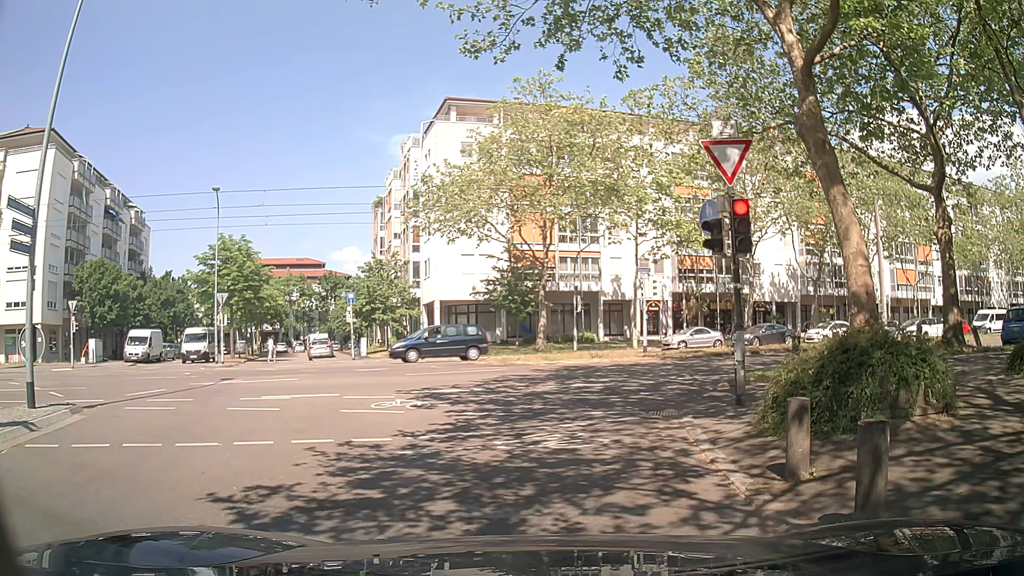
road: residential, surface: asphalt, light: Day
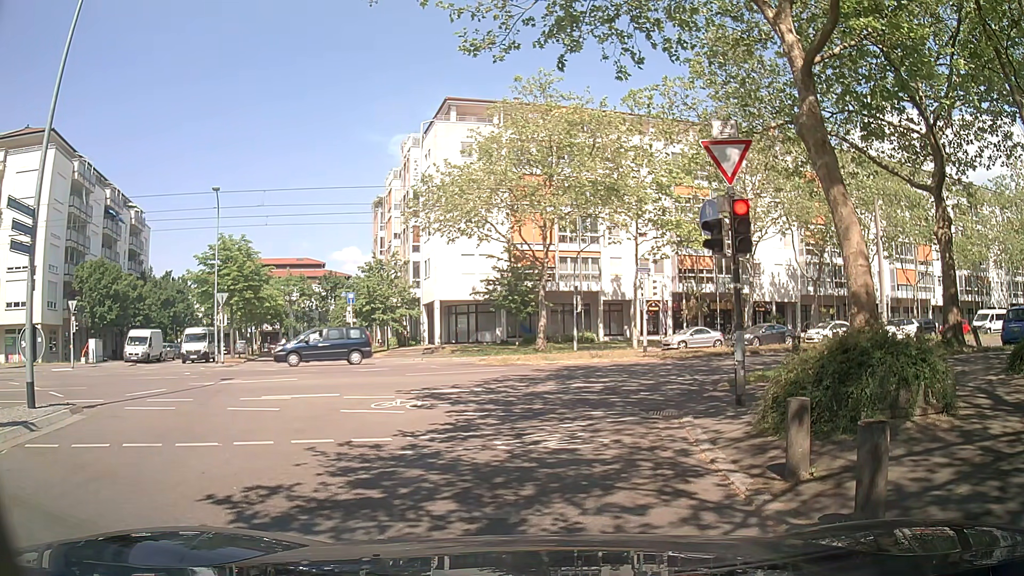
(0.0, 0.0) m; 0°
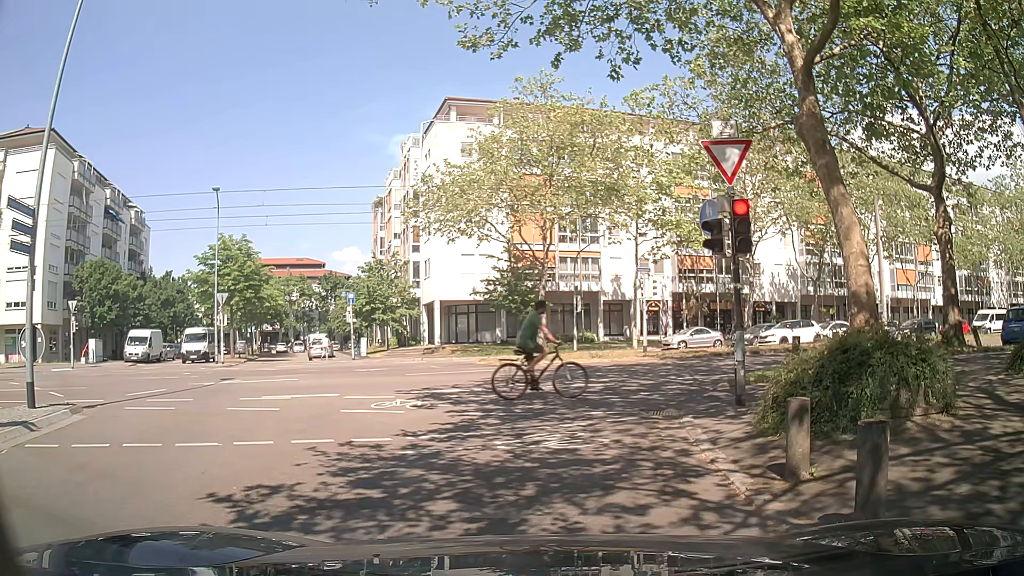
(0.0, 0.0) m; 0°
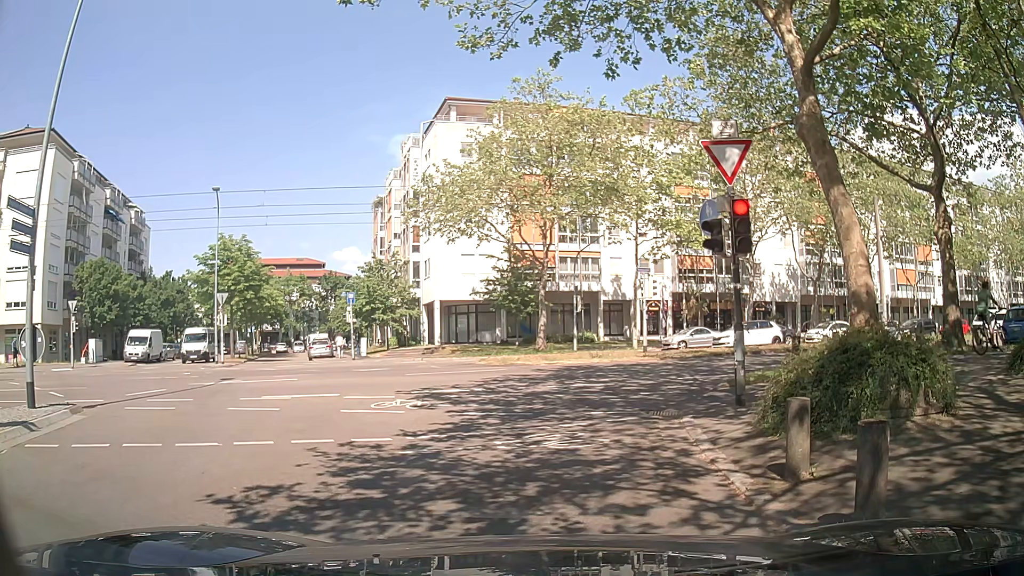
(0.0, 0.0) m; 0°
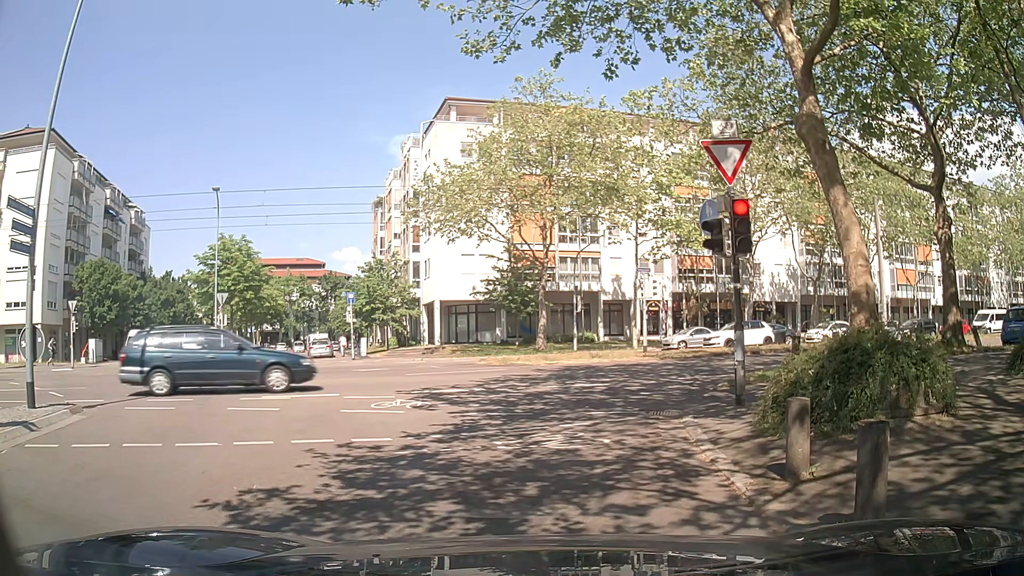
(0.0, 0.0) m; 0°
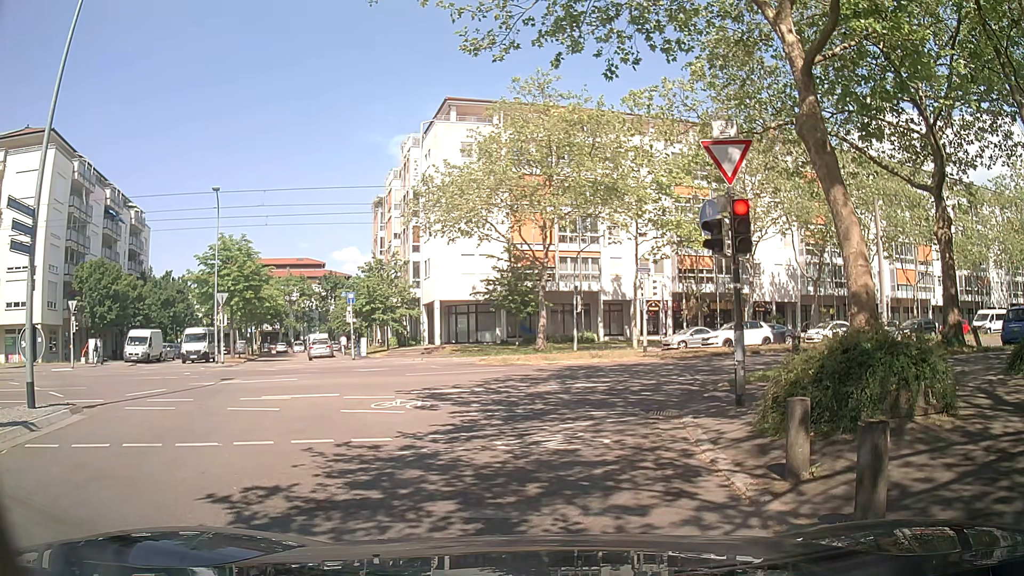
(0.0, 0.0) m; 0°
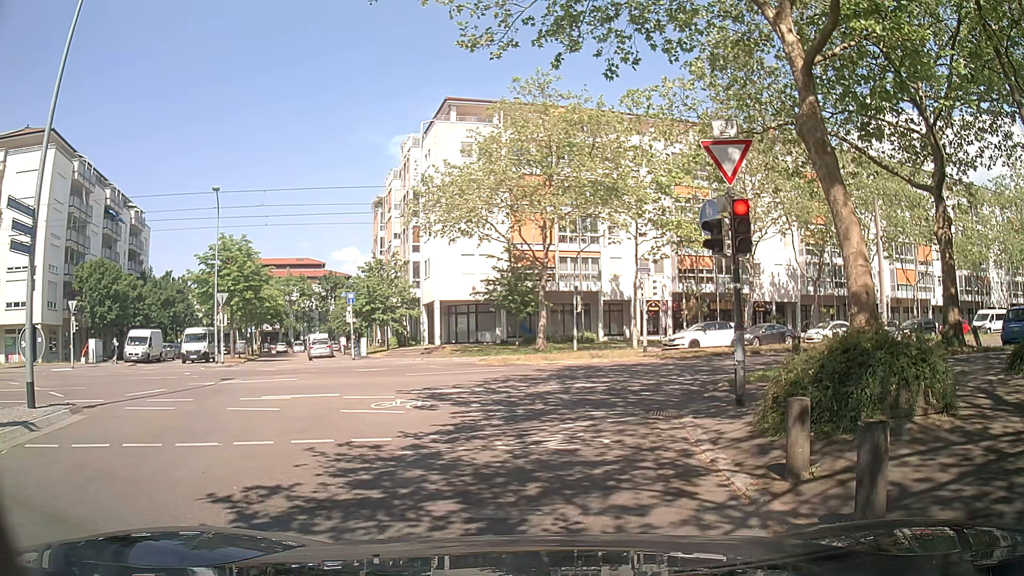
(0.0, 0.0) m; 0°
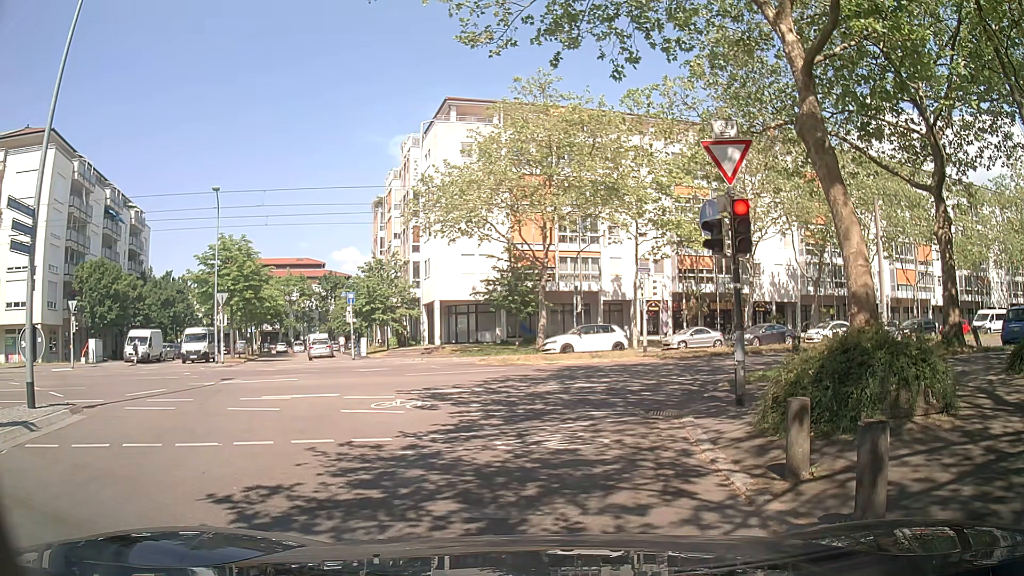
(0.0, 0.0) m; 0°
